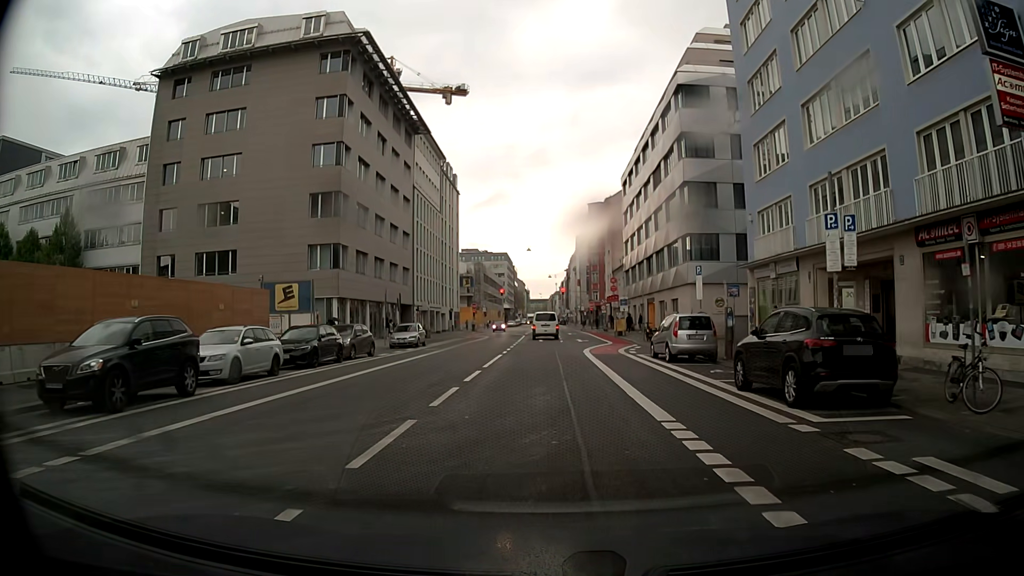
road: secondary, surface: asphalt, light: Day
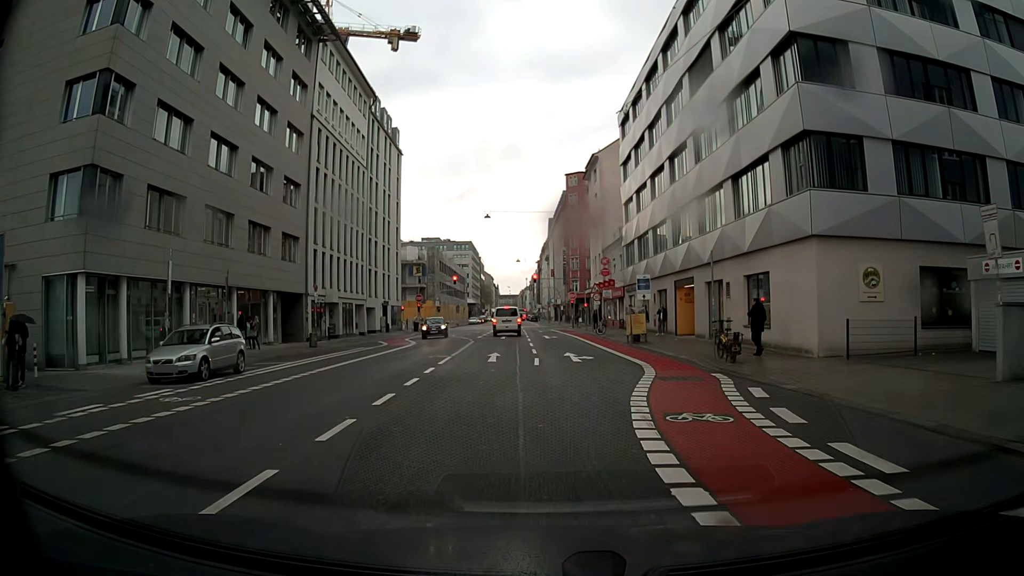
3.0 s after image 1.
(+0.4, +24.0) m; +3°
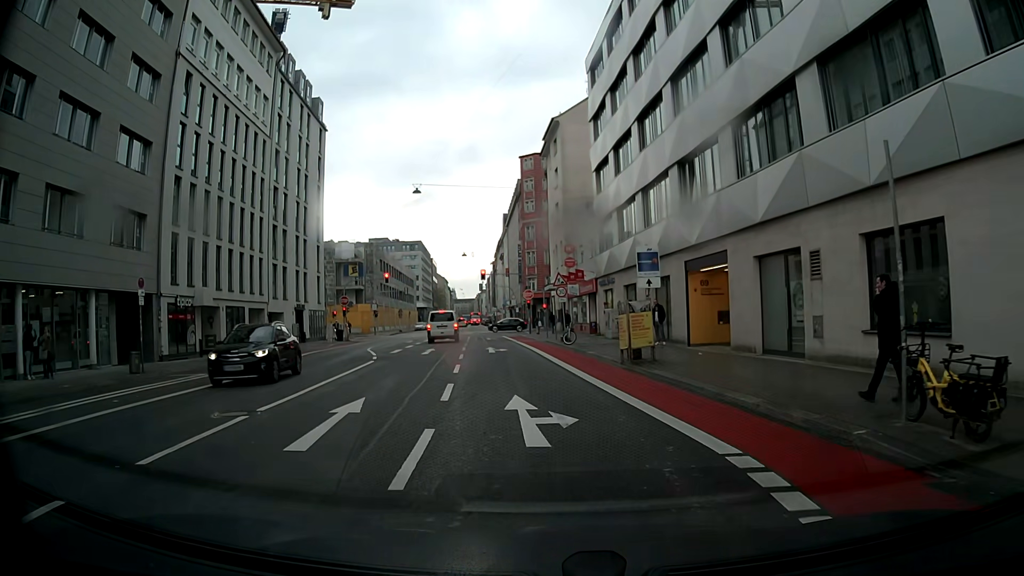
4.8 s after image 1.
(+0.5, +13.4) m; +4°
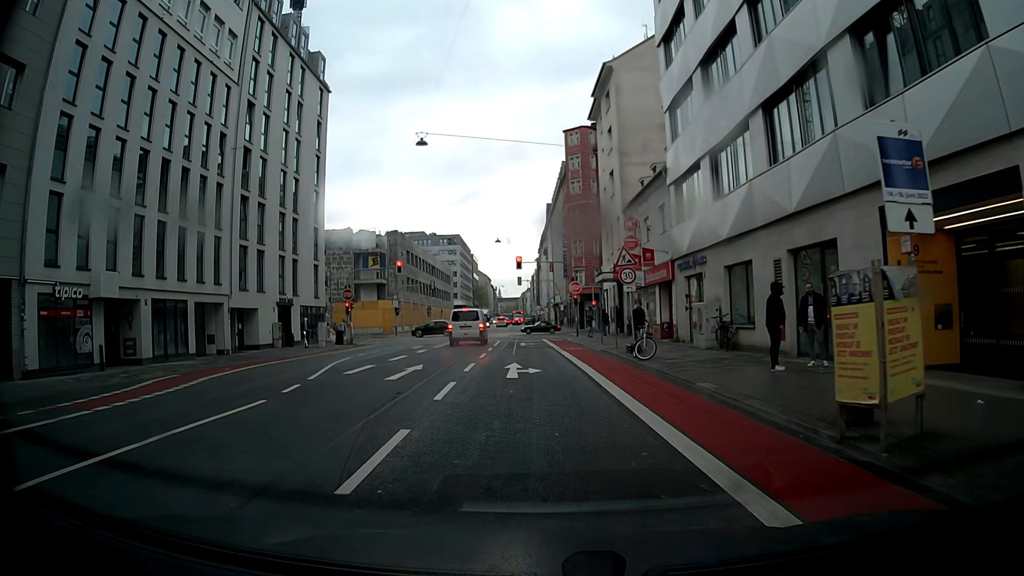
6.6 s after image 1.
(-0.5, +12.3) m; -3°
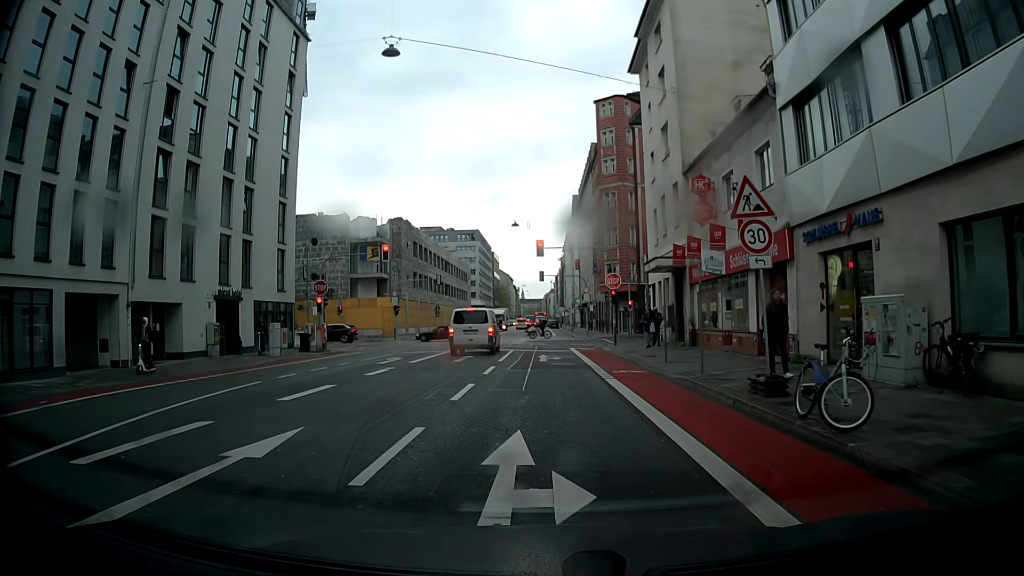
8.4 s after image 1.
(-0.4, +11.8) m; -2°
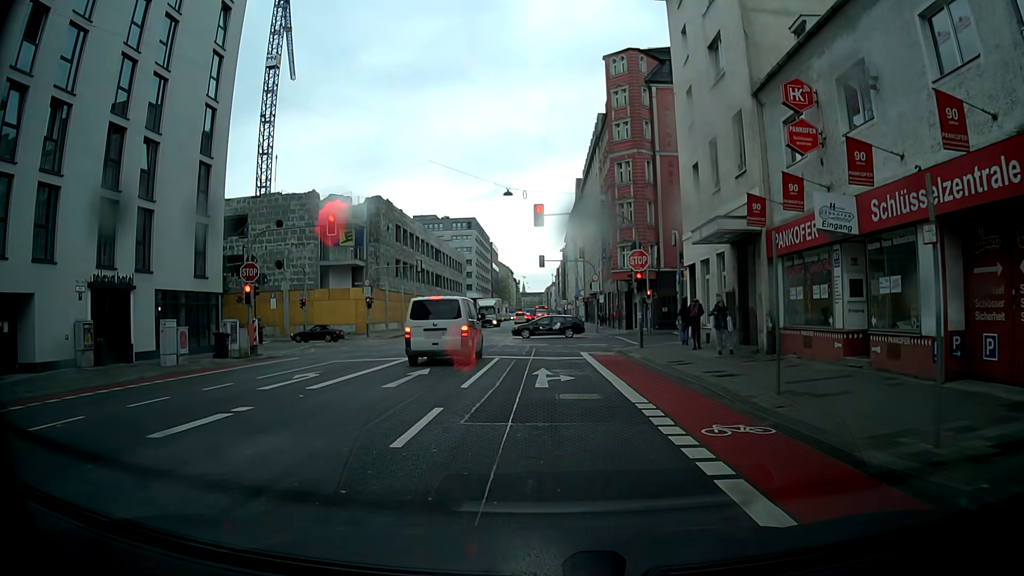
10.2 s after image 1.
(-0.2, +10.4) m; -2°
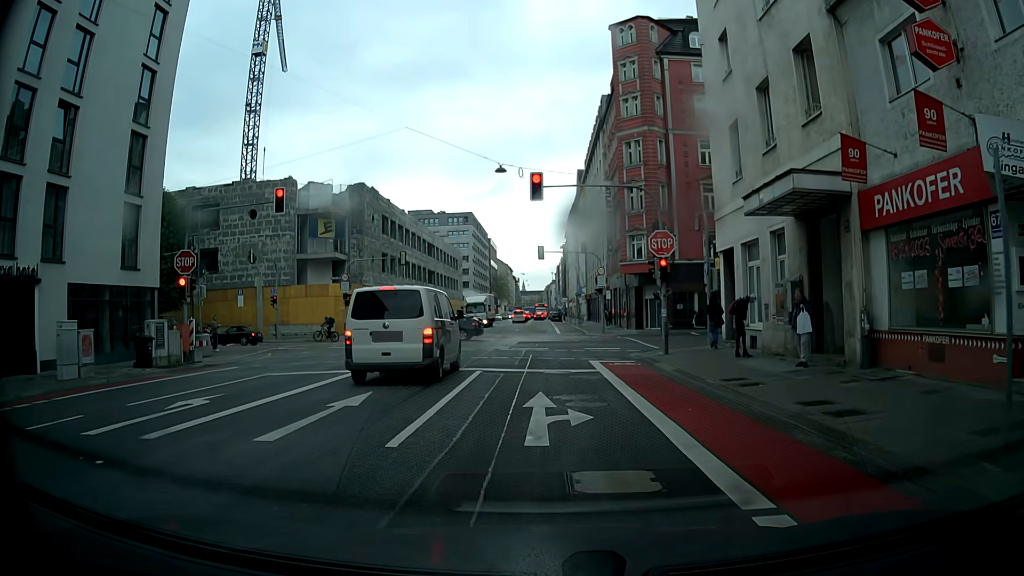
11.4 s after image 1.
(+0.1, +6.0) m; +1°
